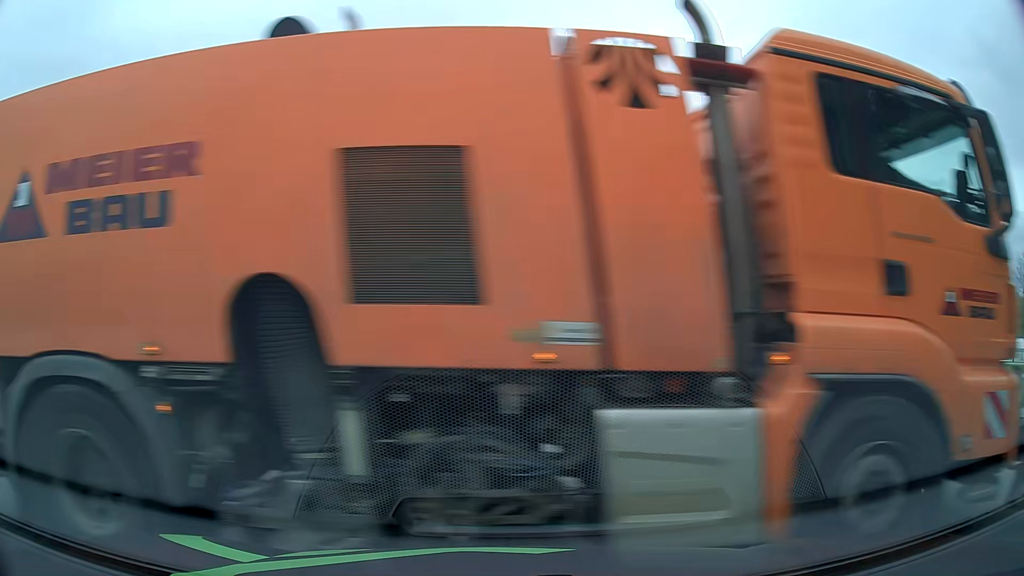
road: unclassified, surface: asphalt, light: Day
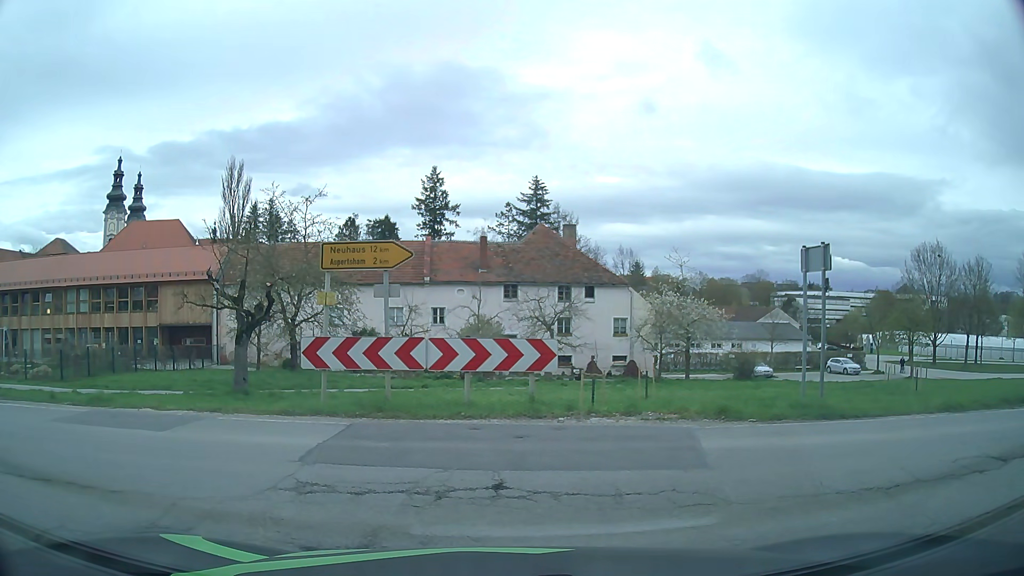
(0.0, 0.0) m; 0°
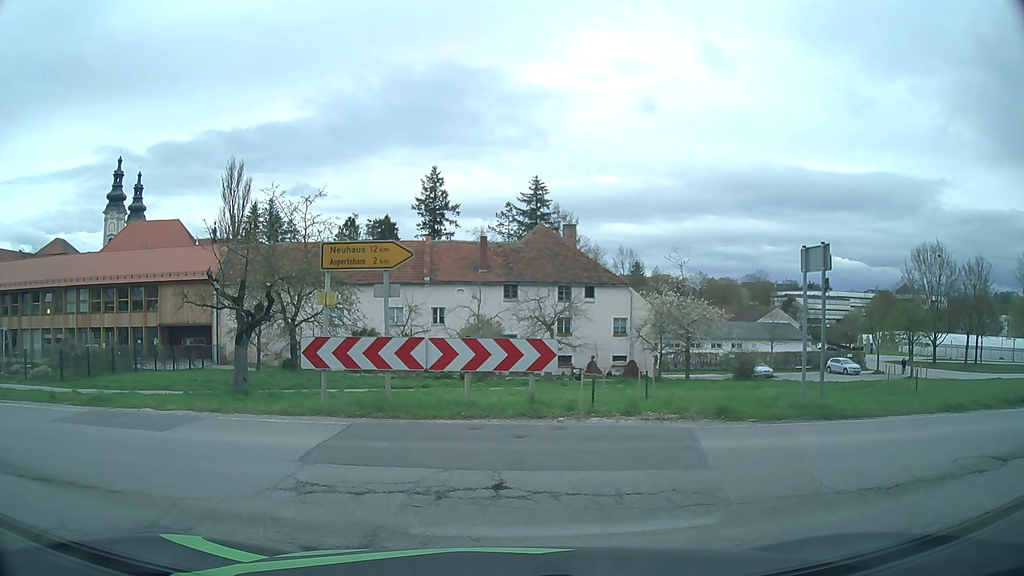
(0.0, 0.0) m; 0°
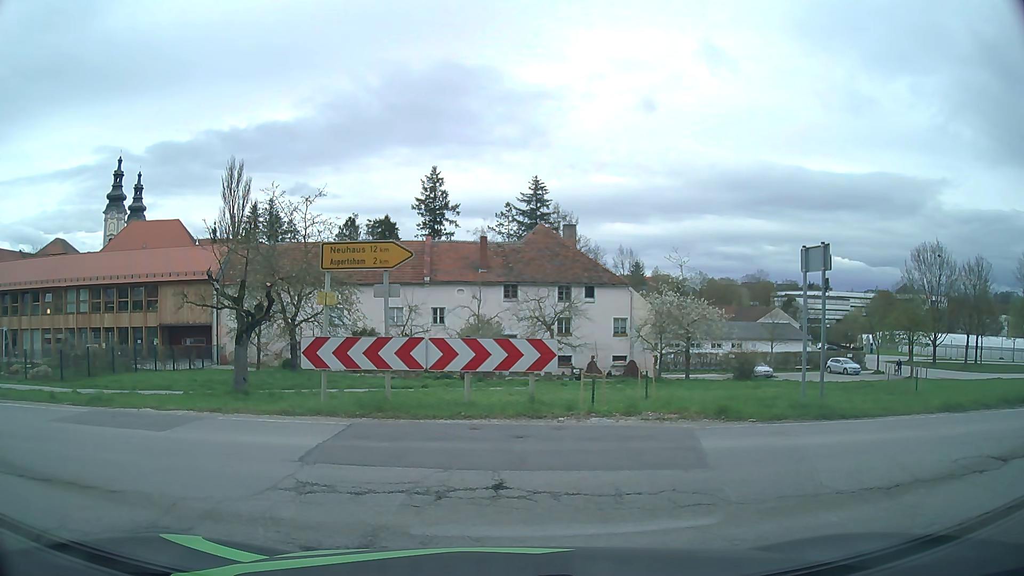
(0.0, 0.0) m; 0°
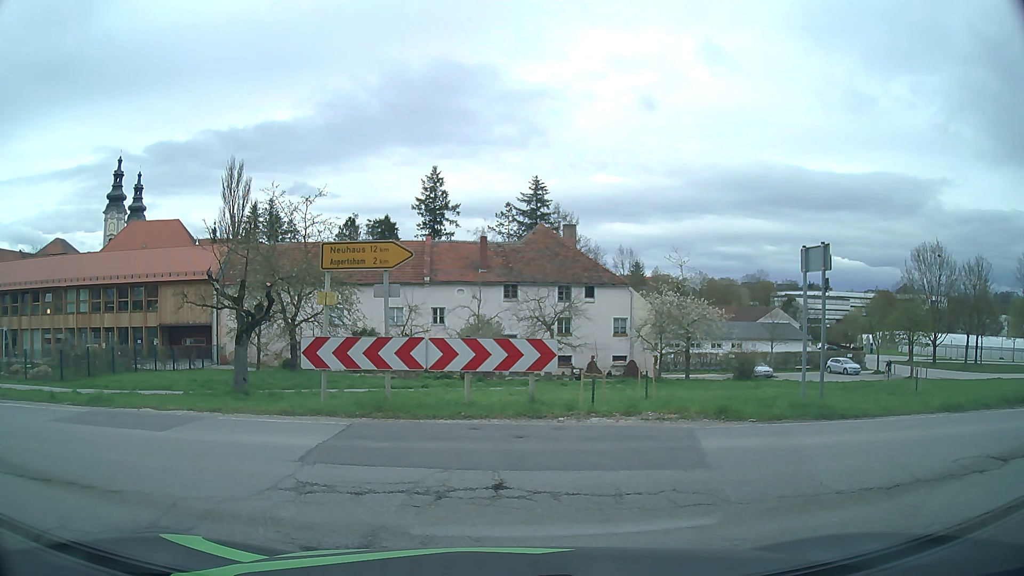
(0.0, 0.0) m; 0°
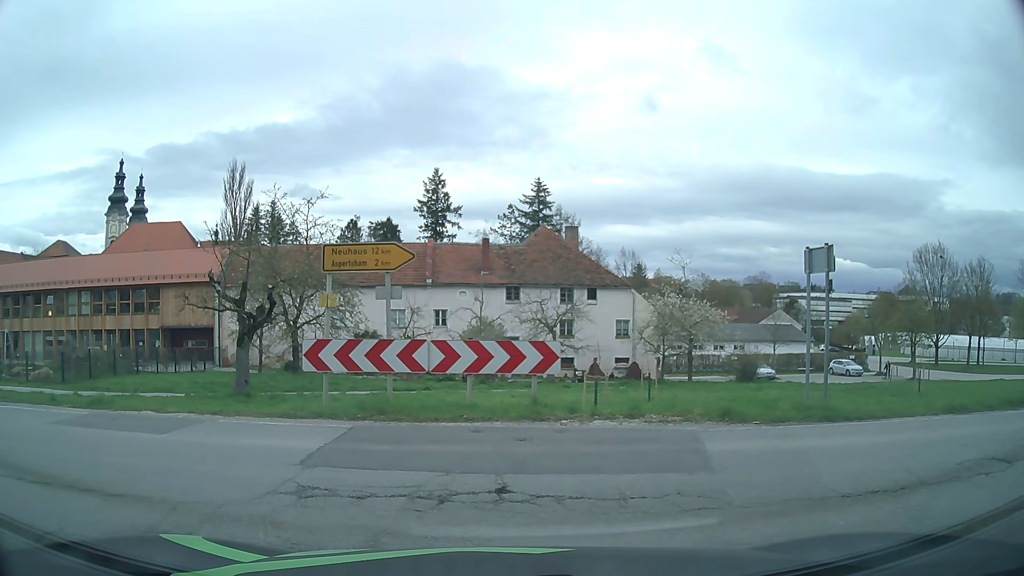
(0.0, 0.0) m; 0°
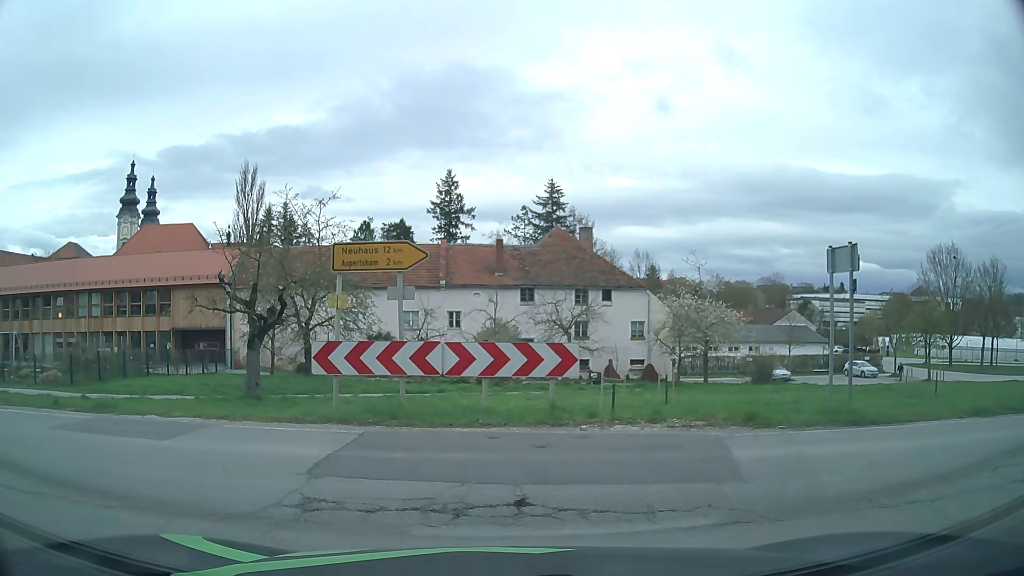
(0.0, +0.4) m; 0°
